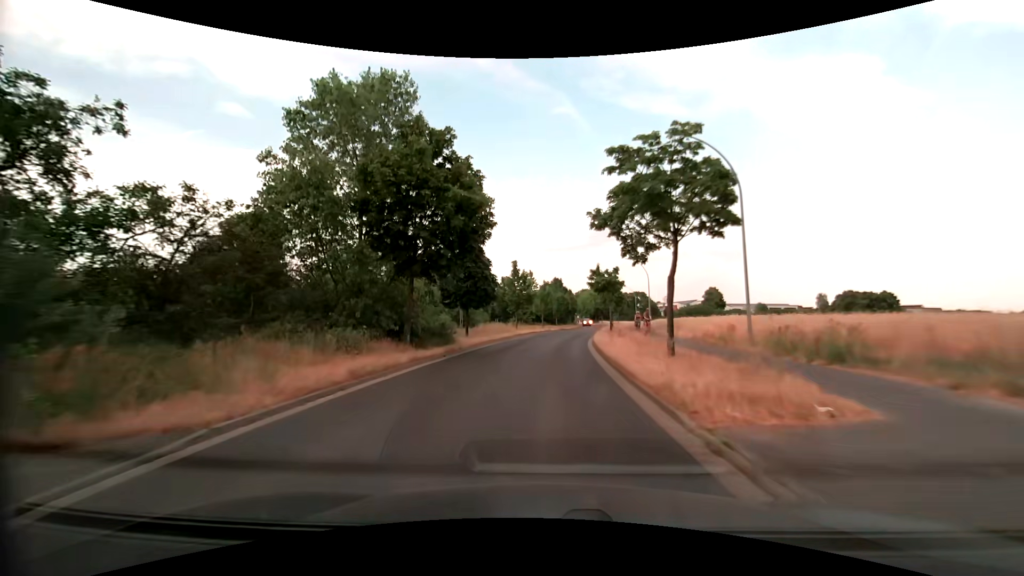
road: unclassified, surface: asphalt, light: Day
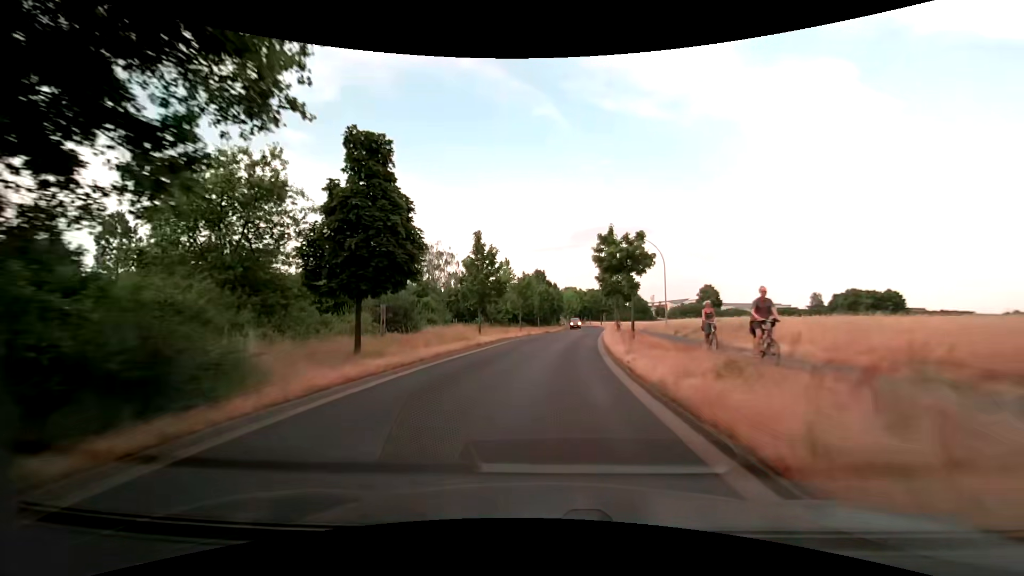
(+0.3, +17.2) m; +2°
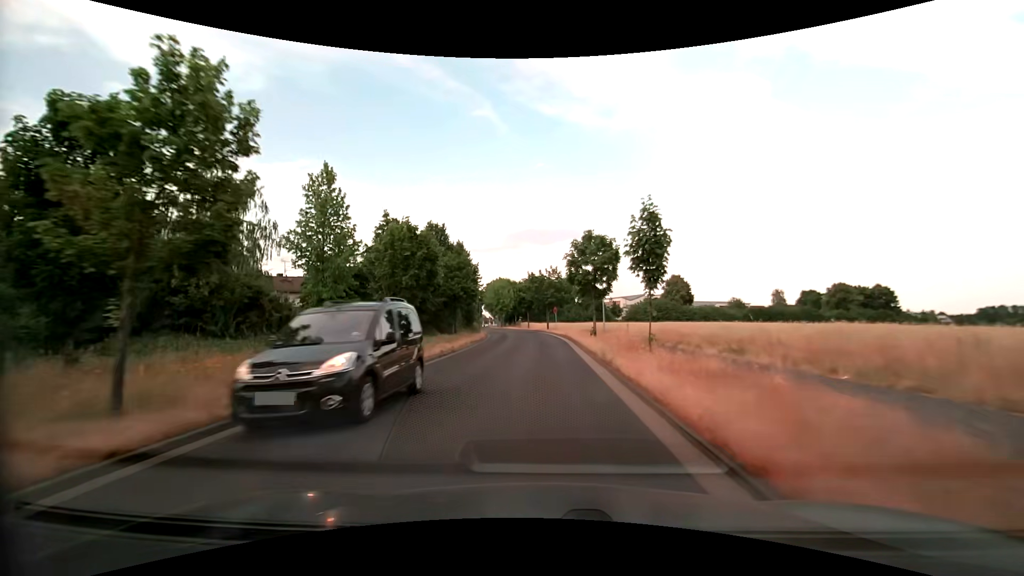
(+3.3, +41.4) m; +7°
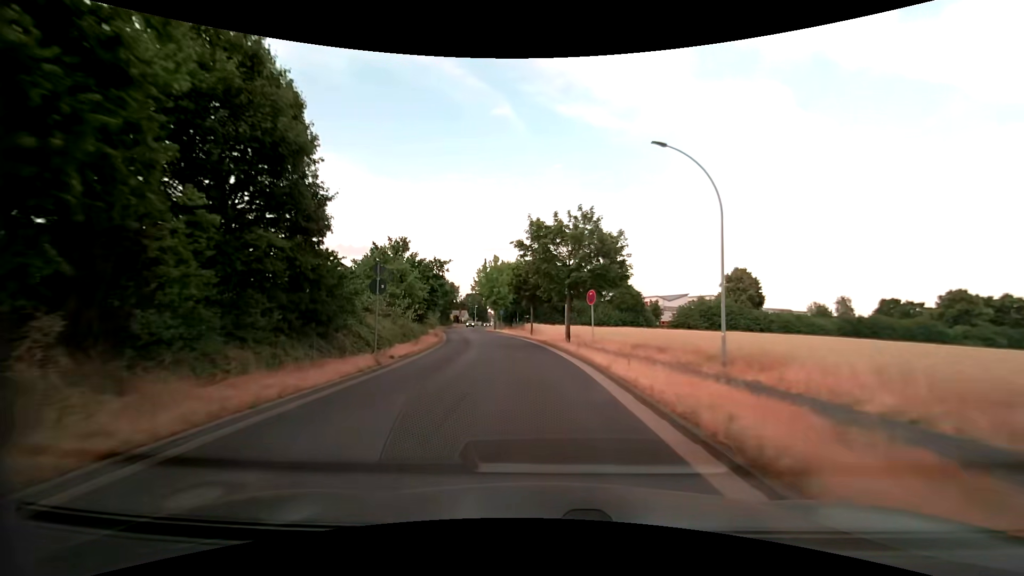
(+0.3, +31.8) m; -1°
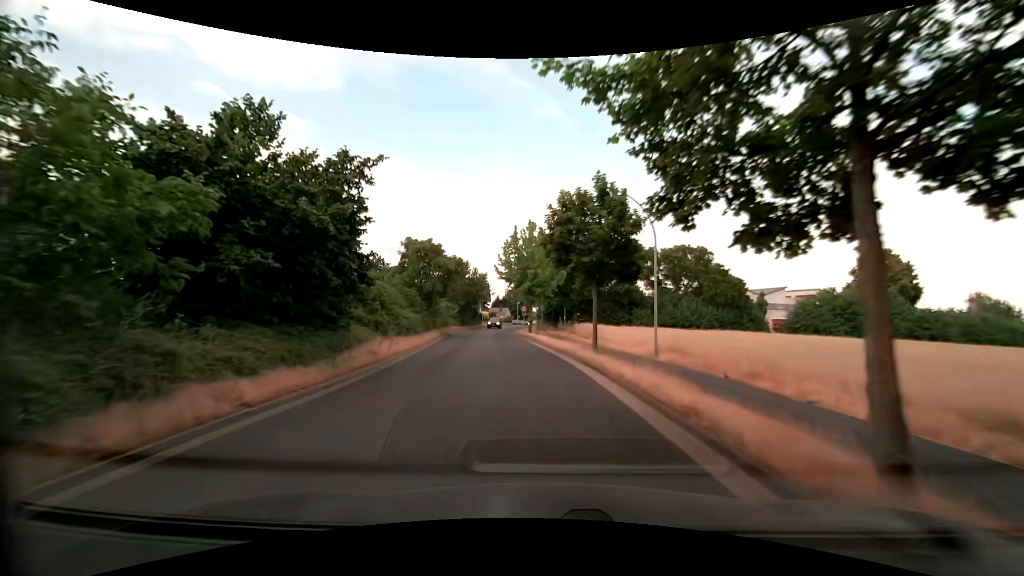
(-0.9, +22.1) m; -5°
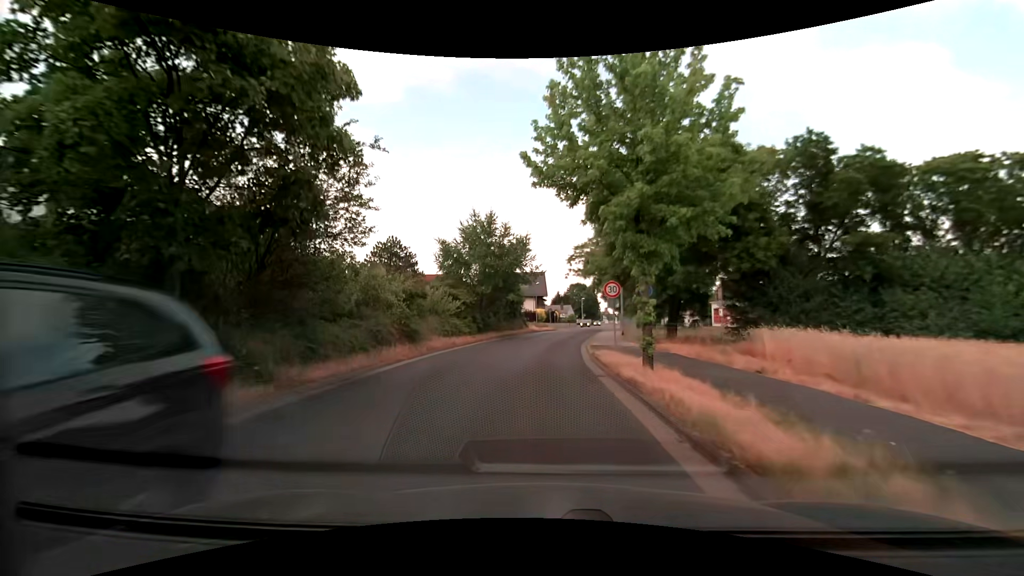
(-2.0, +30.1) m; -7°
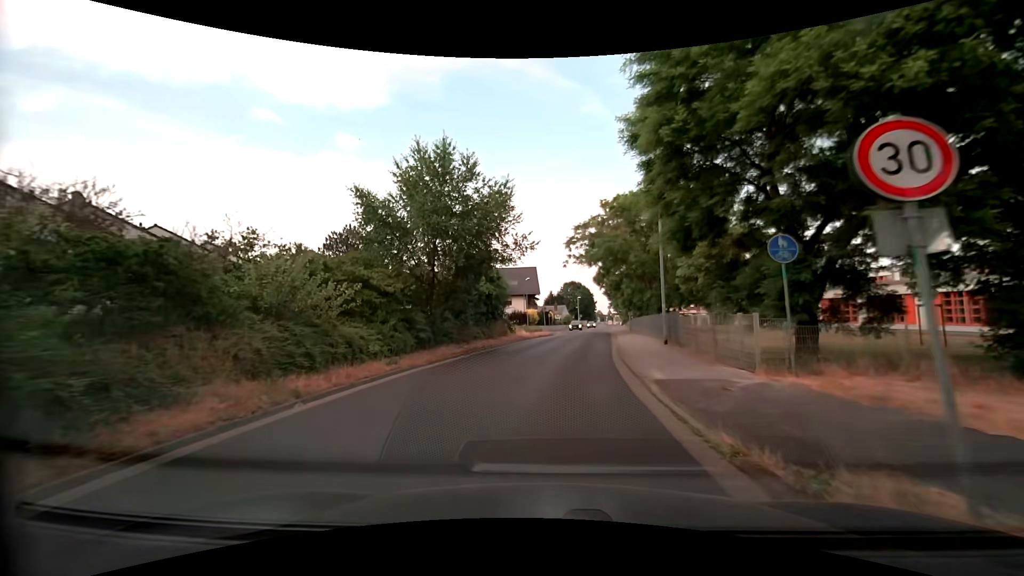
(-0.2, +14.6) m; 0°
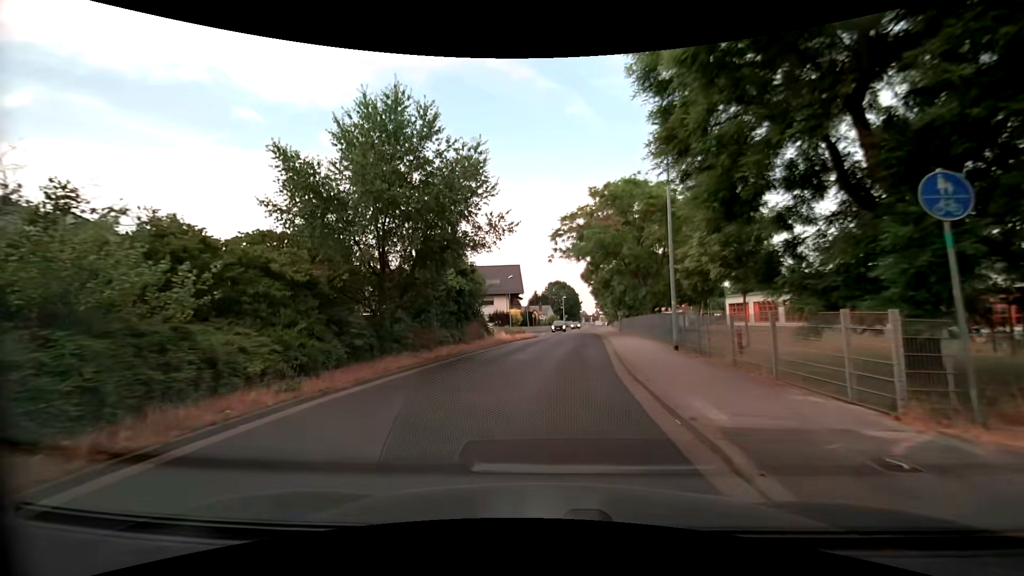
(+0.1, +4.8) m; +2°
(0, +10) (+1, +20) (+2, +30) (+3, +40) (+4, +50) (+5, +60) (+5, +70) (+7, +80) (+8, +90) (+9, +100) m
